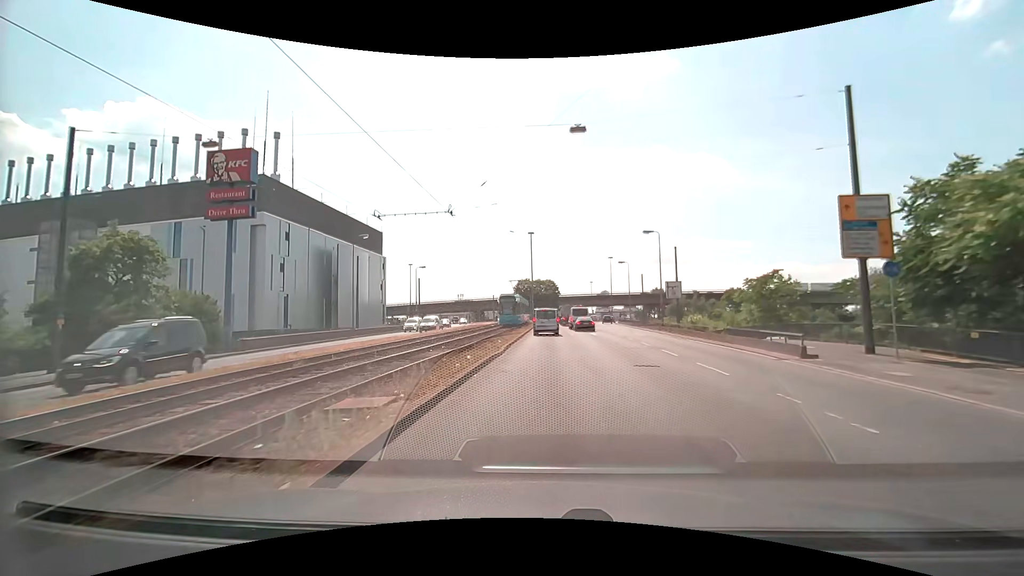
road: primary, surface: asphalt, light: Day
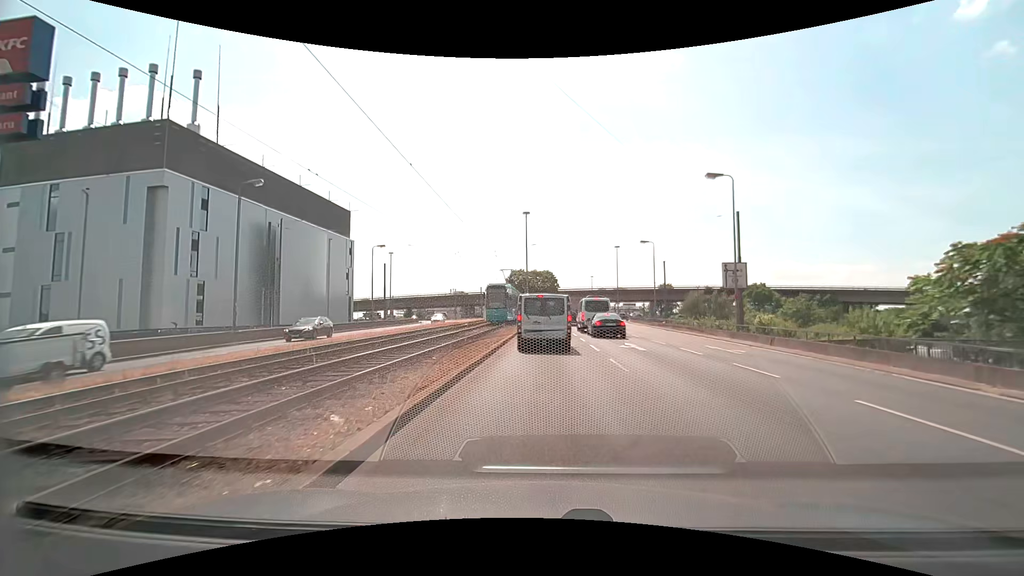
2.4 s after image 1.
(0.0, +18.6) m; 0°
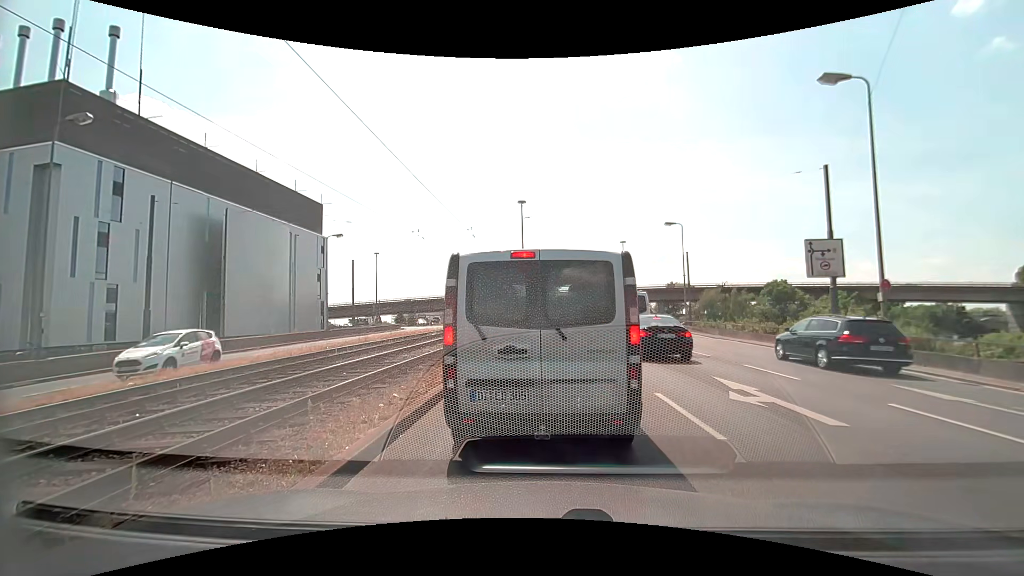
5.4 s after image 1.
(+0.1, +11.6) m; 0°
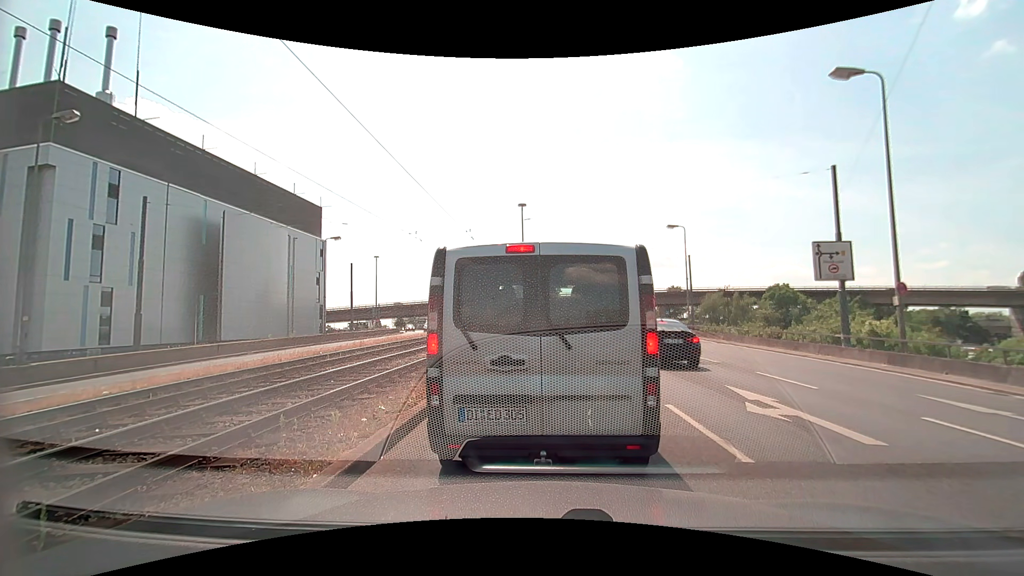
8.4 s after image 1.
(0.0, +0.7) m; 0°
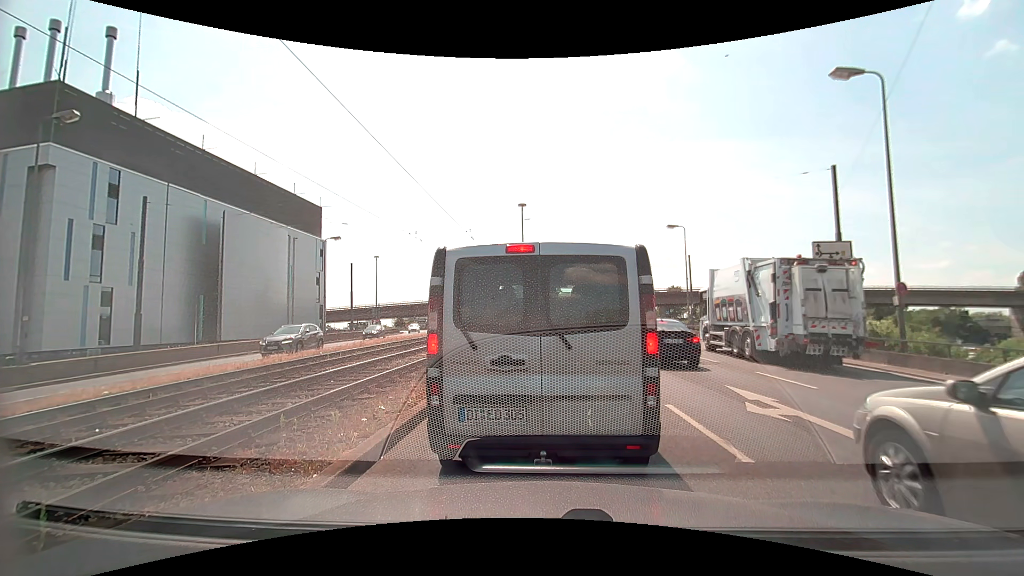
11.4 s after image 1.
(0.0, 0.0) m; 0°
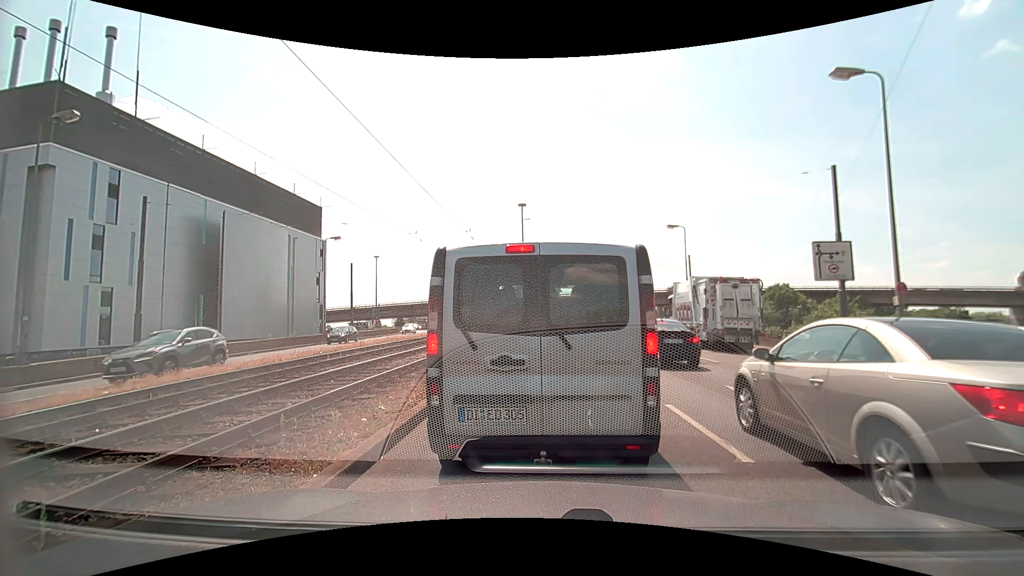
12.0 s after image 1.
(0.0, 0.0) m; 0°
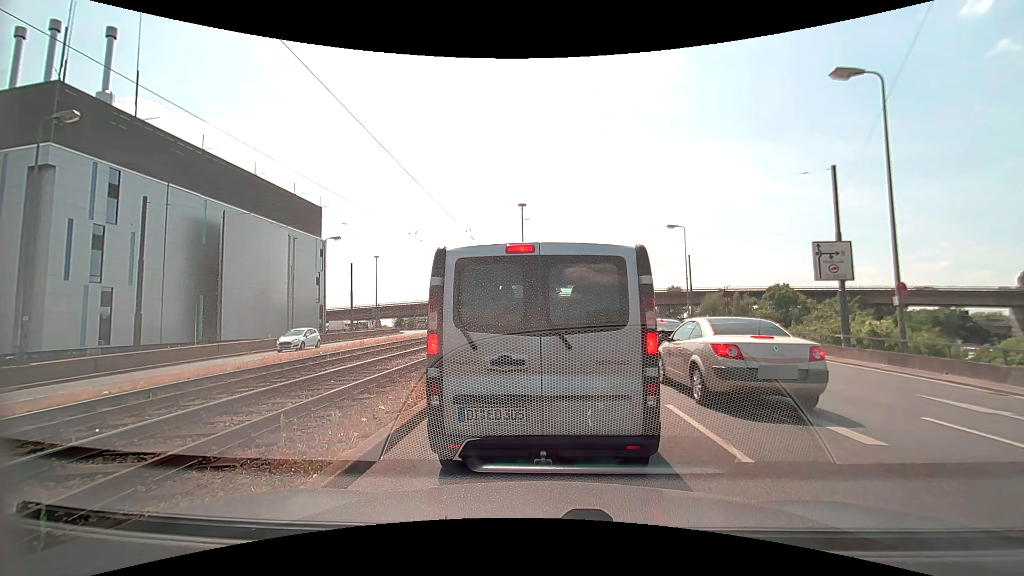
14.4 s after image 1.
(0.0, 0.0) m; 0°
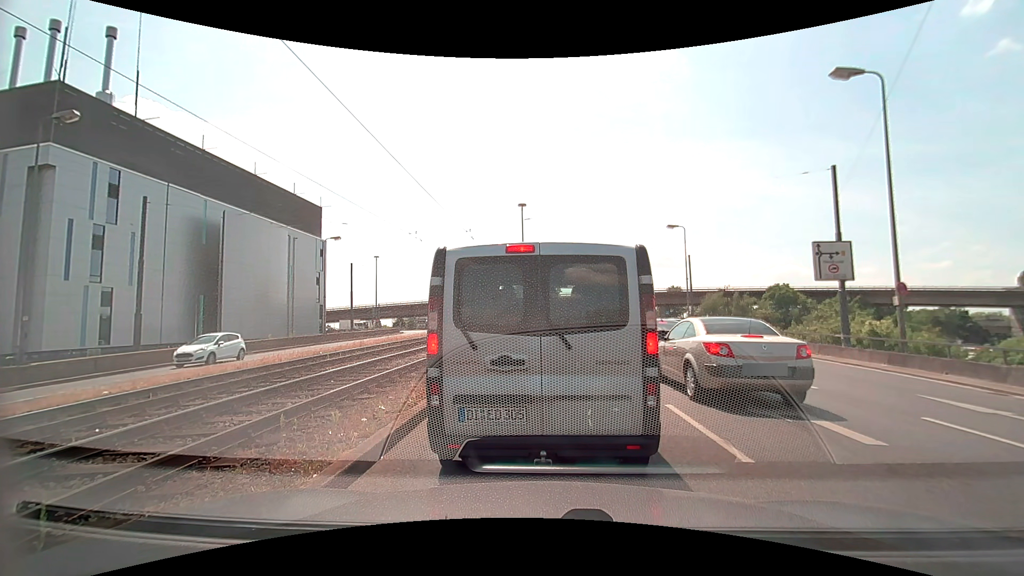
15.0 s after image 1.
(0.0, 0.0) m; 0°
